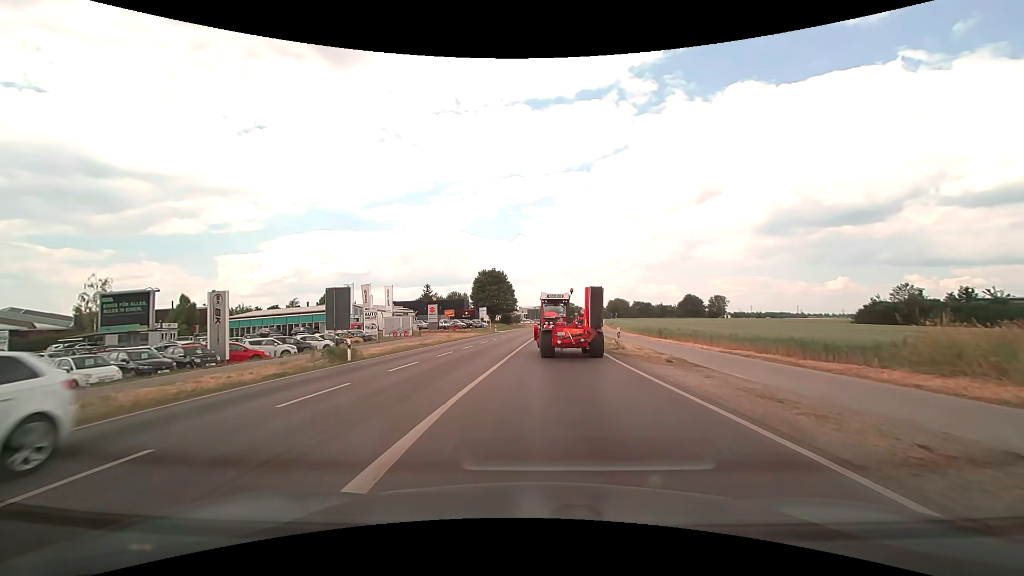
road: primary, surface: asphalt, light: Day
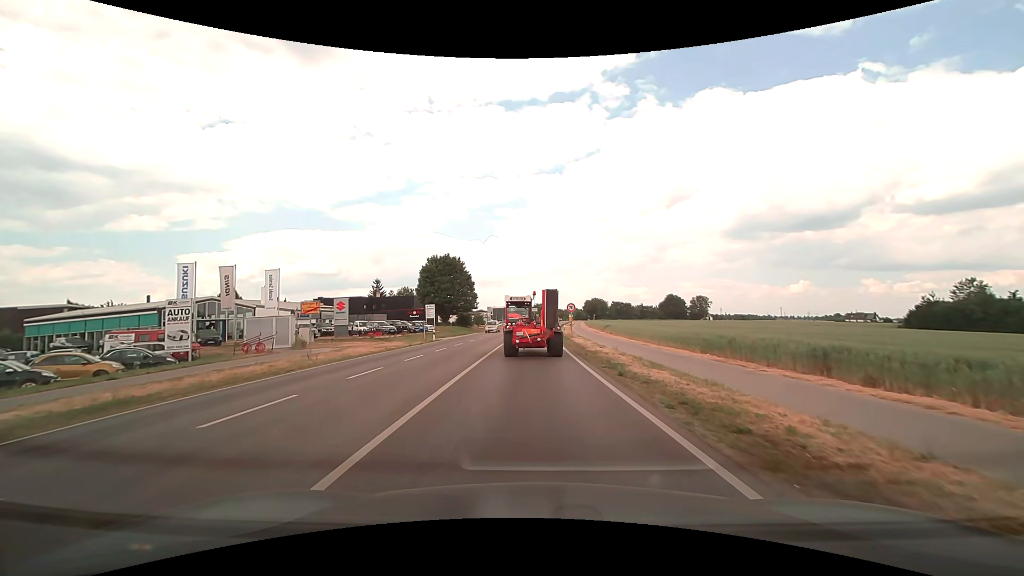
(+1.0, +25.6) m; +4°
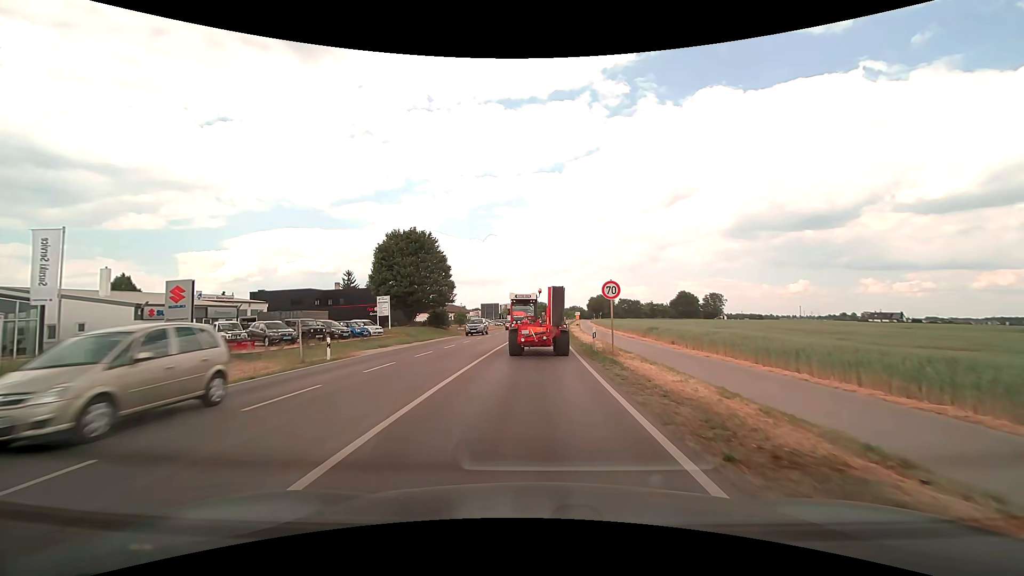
(-0.1, +22.9) m; 0°
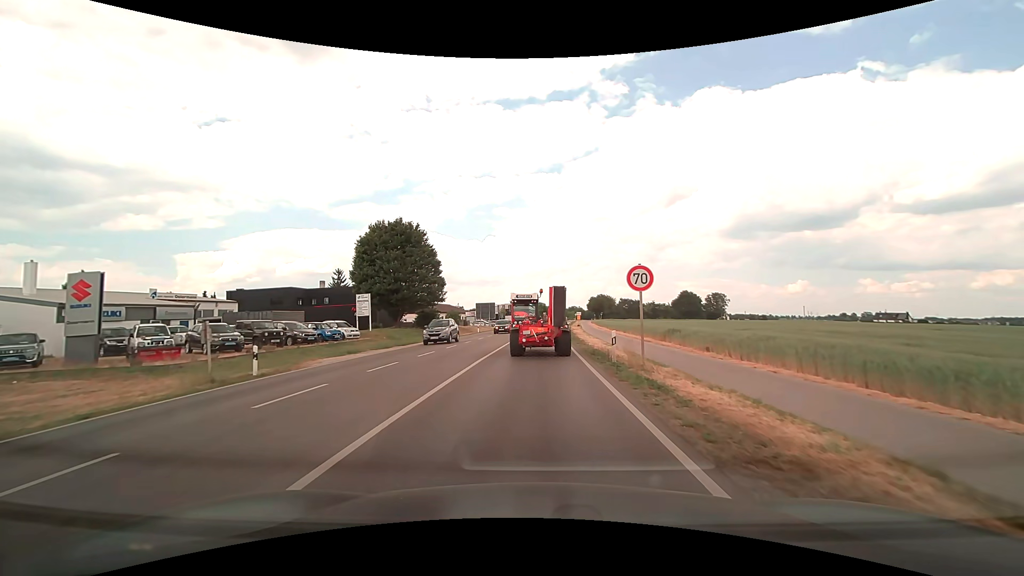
(0.0, +5.7) m; 0°
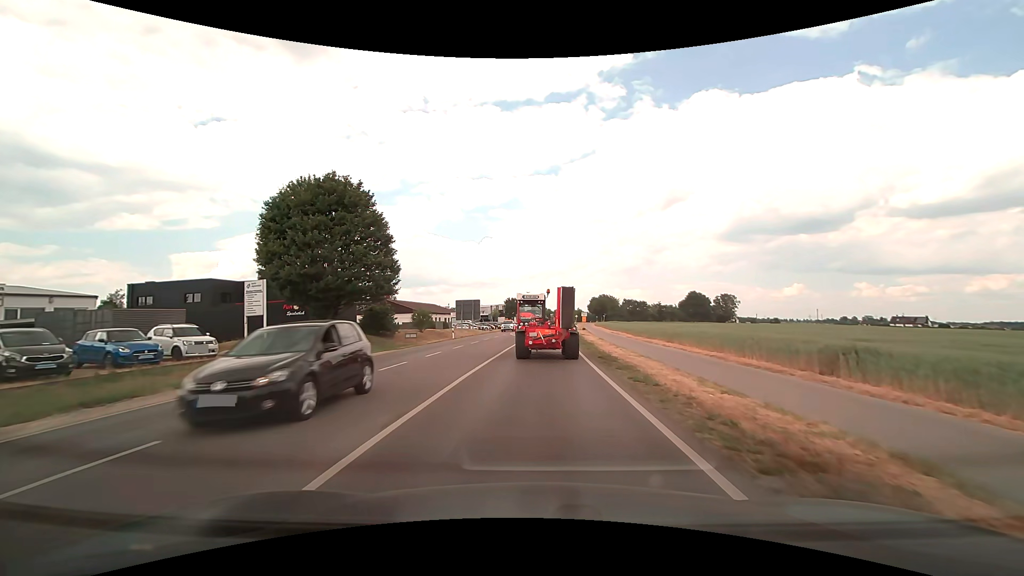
(+0.1, +17.6) m; 0°
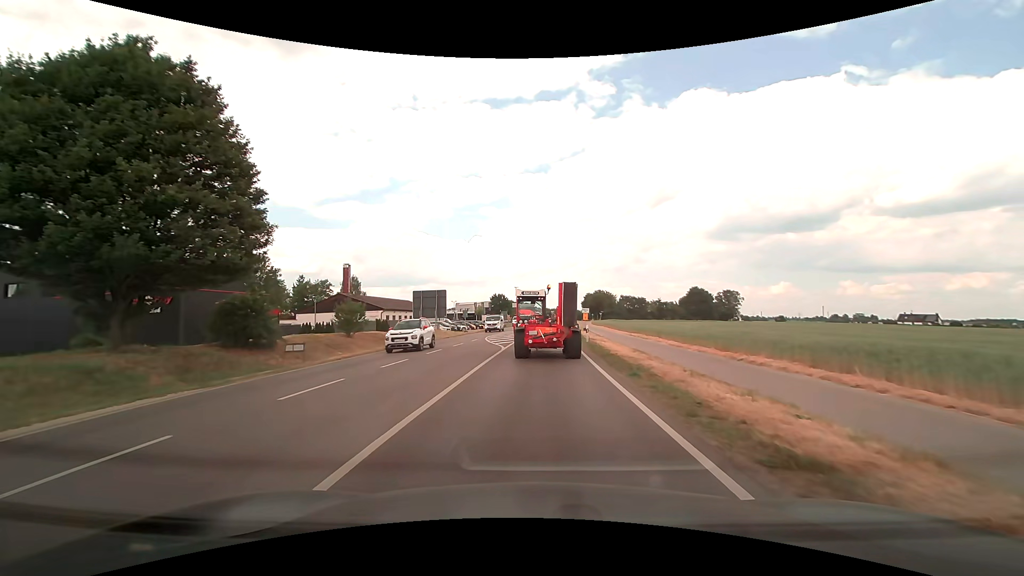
(+0.2, +17.7) m; +1°
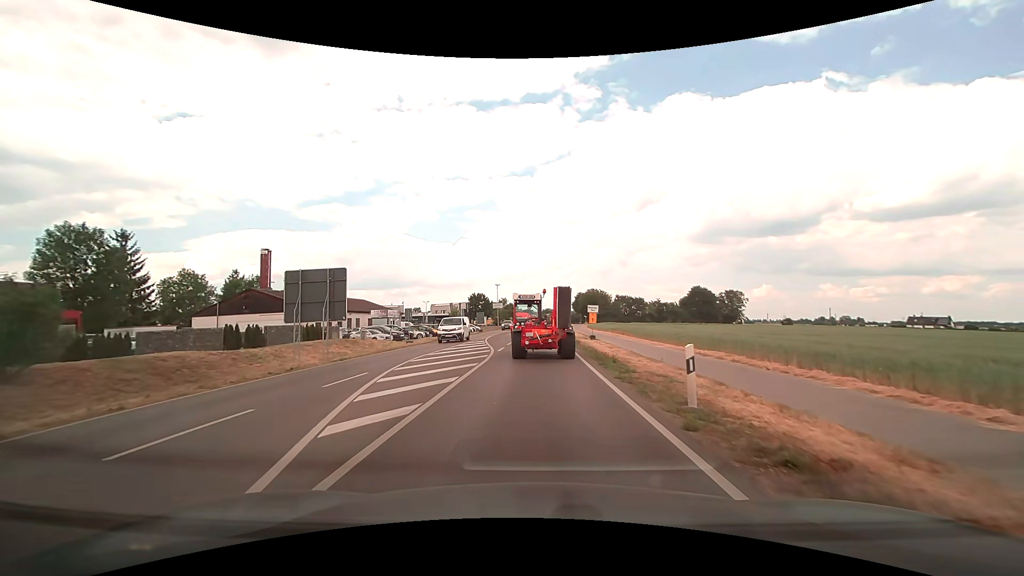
(+0.3, +21.8) m; +2°
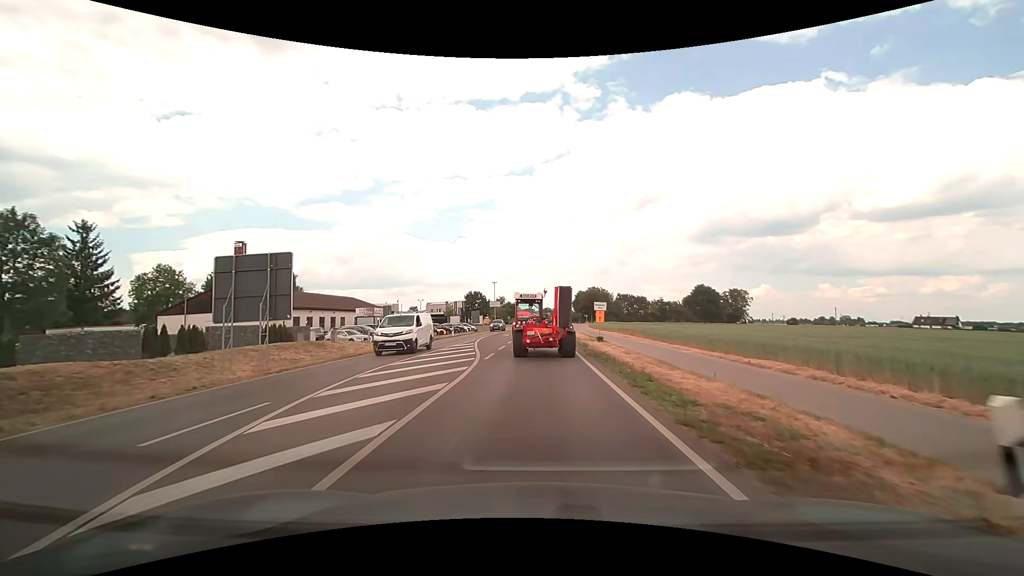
(0.0, +5.5) m; 0°
(0, +10) (0, +20) (-1, +30) (-2, +40) (-2, +50) (-2, +60) (-2, +70) (-2, +80) (-1, +90) (-1, +100) m
